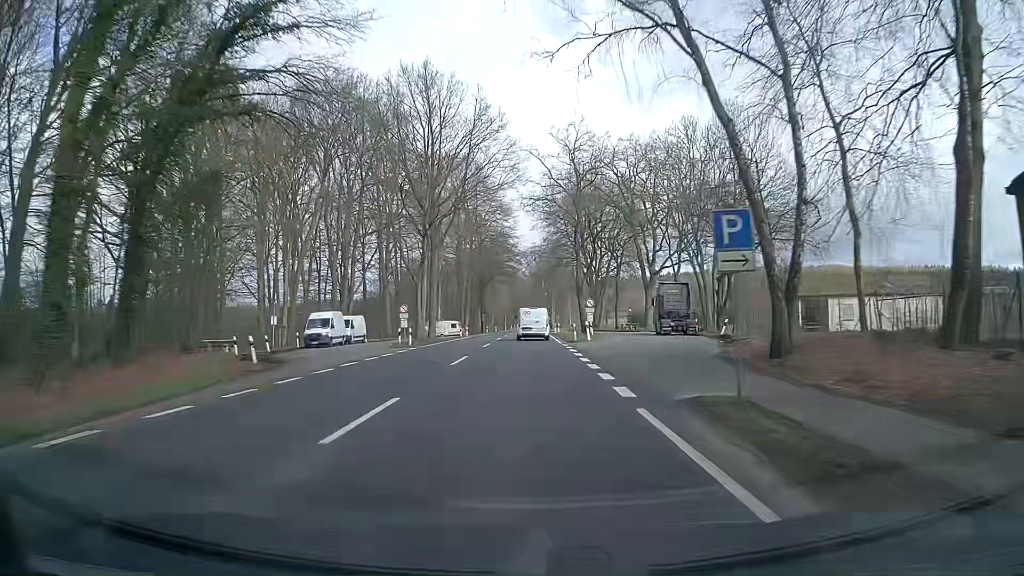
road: primary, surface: asphalt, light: Day
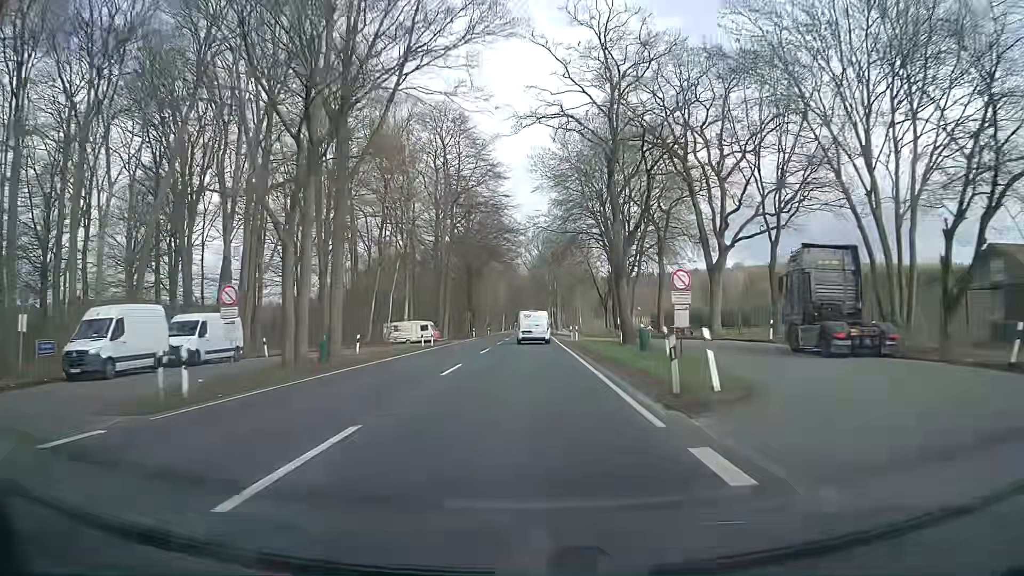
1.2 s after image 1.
(-0.1, +27.5) m; 0°
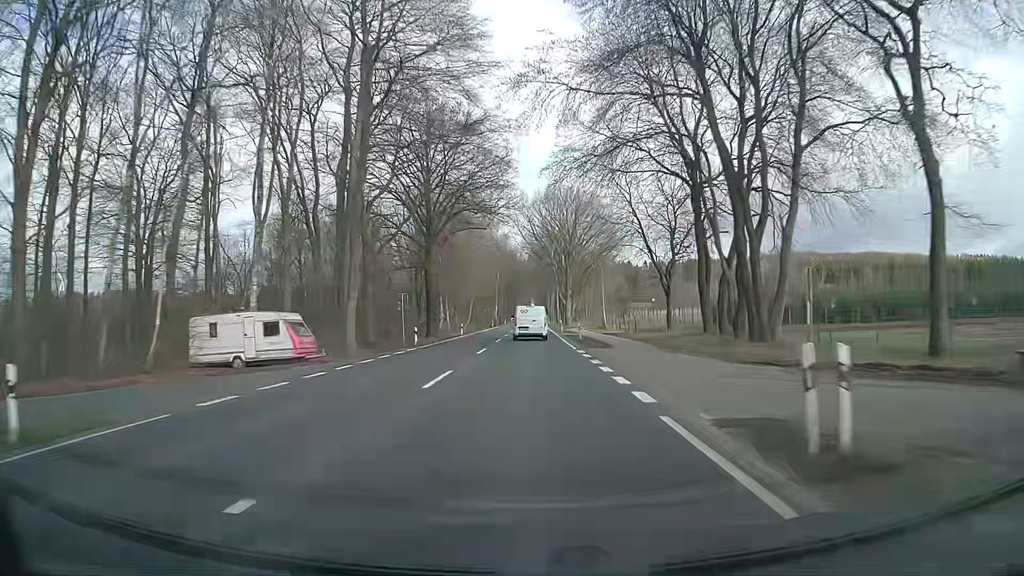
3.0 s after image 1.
(-0.2, +40.7) m; 0°
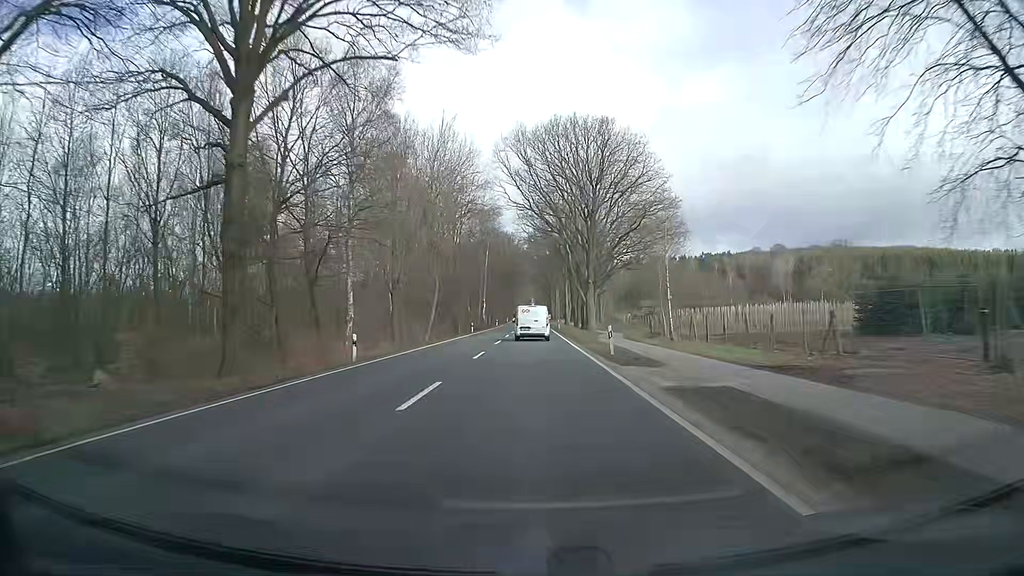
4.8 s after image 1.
(+0.1, +40.1) m; 0°
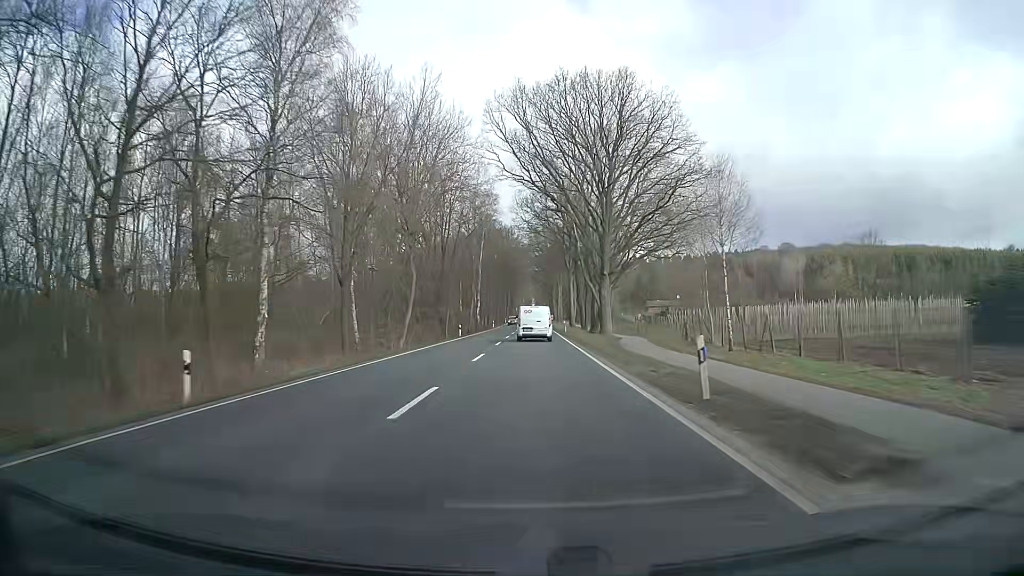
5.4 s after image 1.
(0.0, +13.3) m; 0°
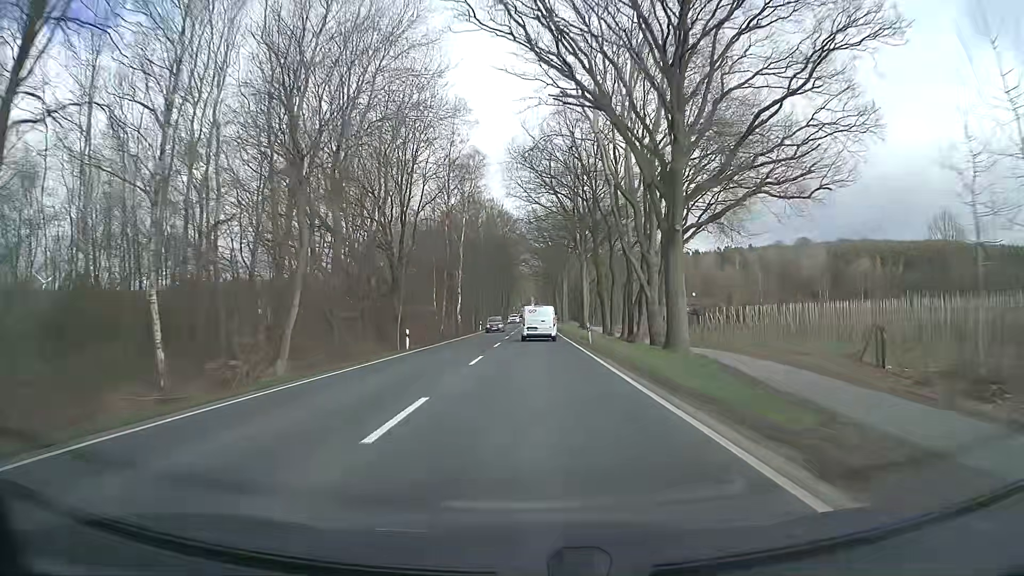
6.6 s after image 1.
(+0.1, +26.5) m; 0°
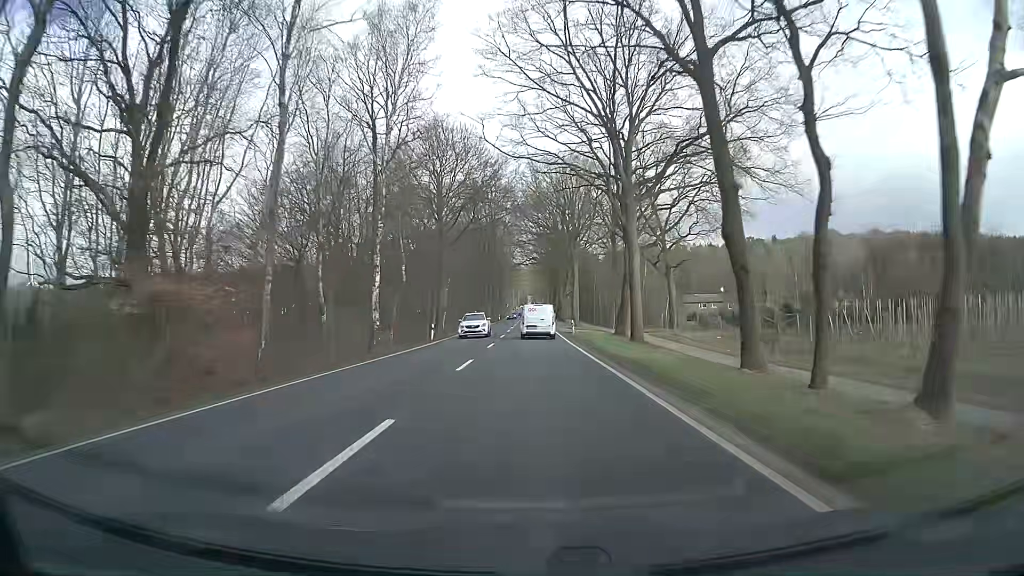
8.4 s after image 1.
(+0.2, +39.5) m; 0°
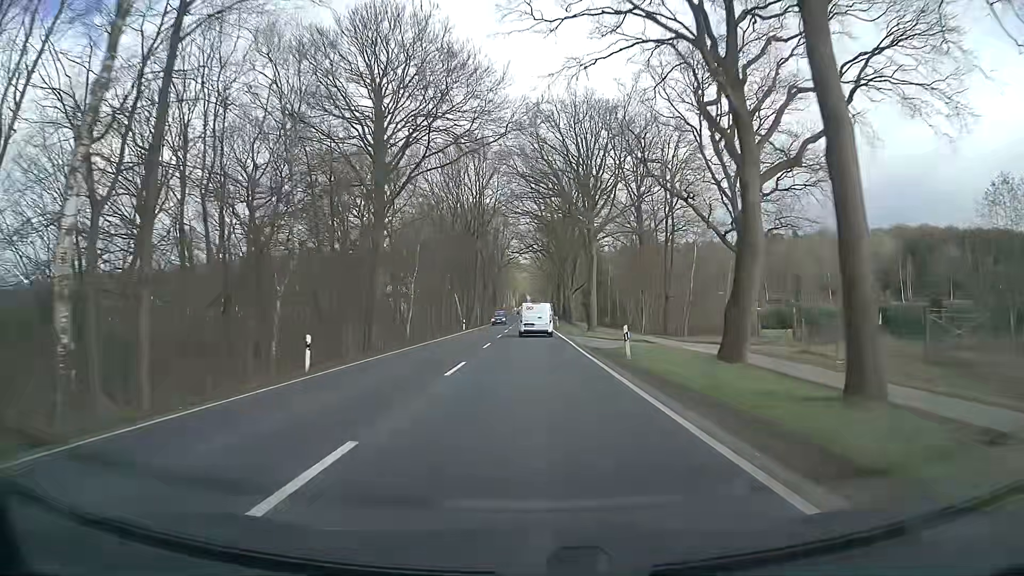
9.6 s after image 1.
(-0.1, +26.3) m; 0°
(0, +10) (0, +20) (0, +30) (0, +40) (0, +50) (0, +60) (0, +70) (0, +80) (0, +90) (0, +100) m
